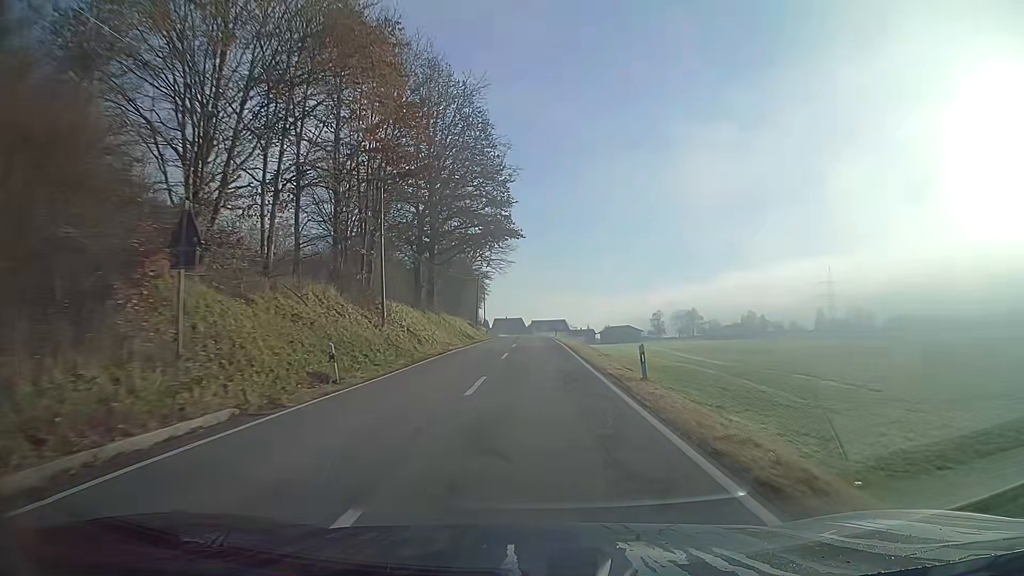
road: secondary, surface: asphalt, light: Day
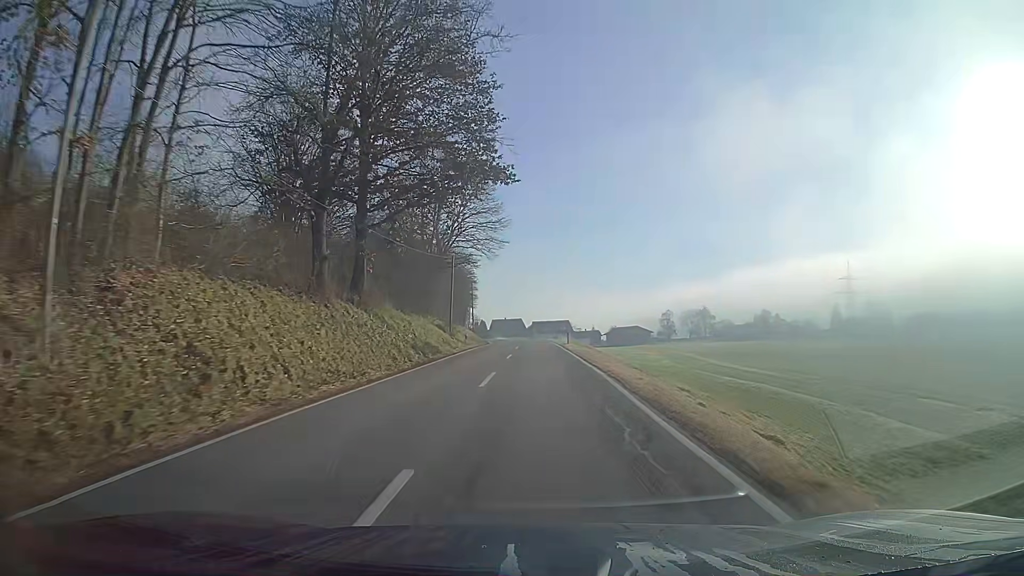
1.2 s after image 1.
(0.0, +22.5) m; 0°
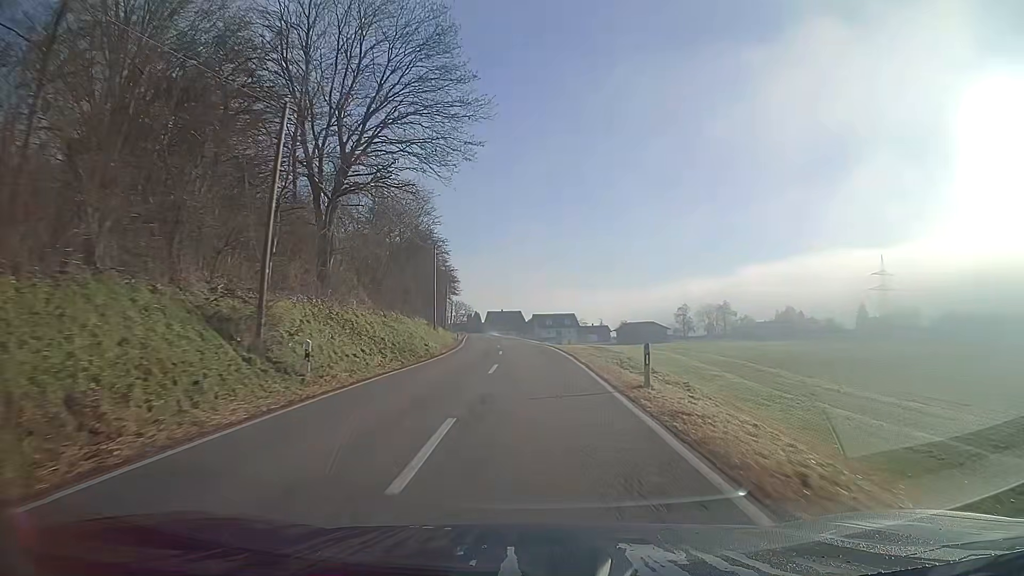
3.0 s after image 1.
(0.0, +33.5) m; 0°
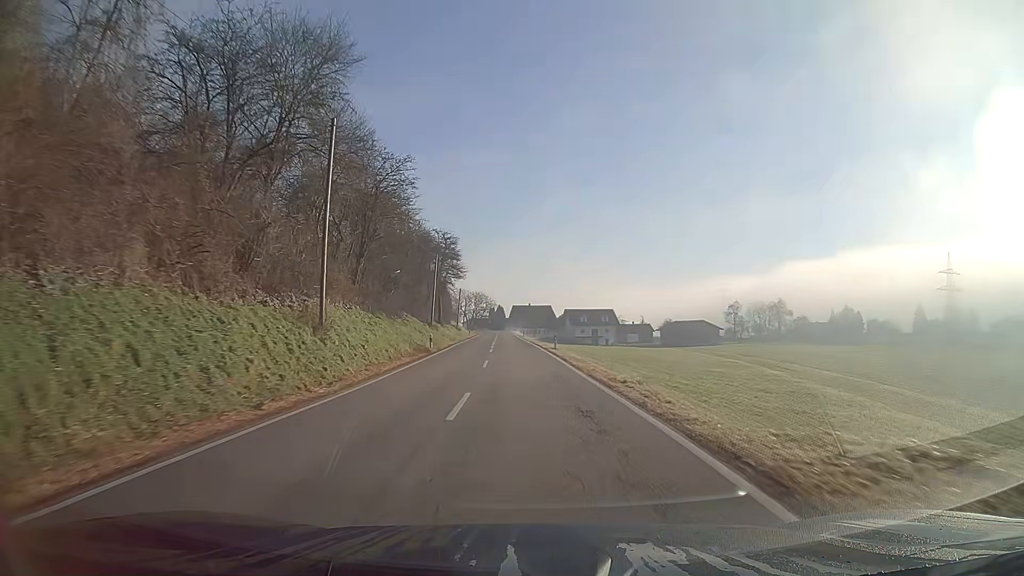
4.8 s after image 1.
(-0.7, +33.5) m; -3°
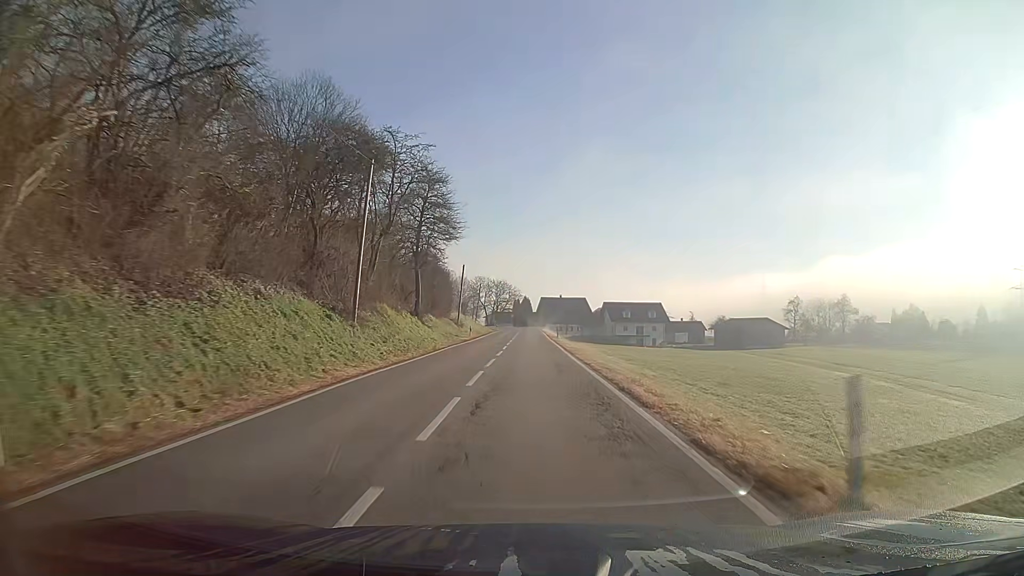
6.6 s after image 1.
(-0.8, +33.7) m; -2°
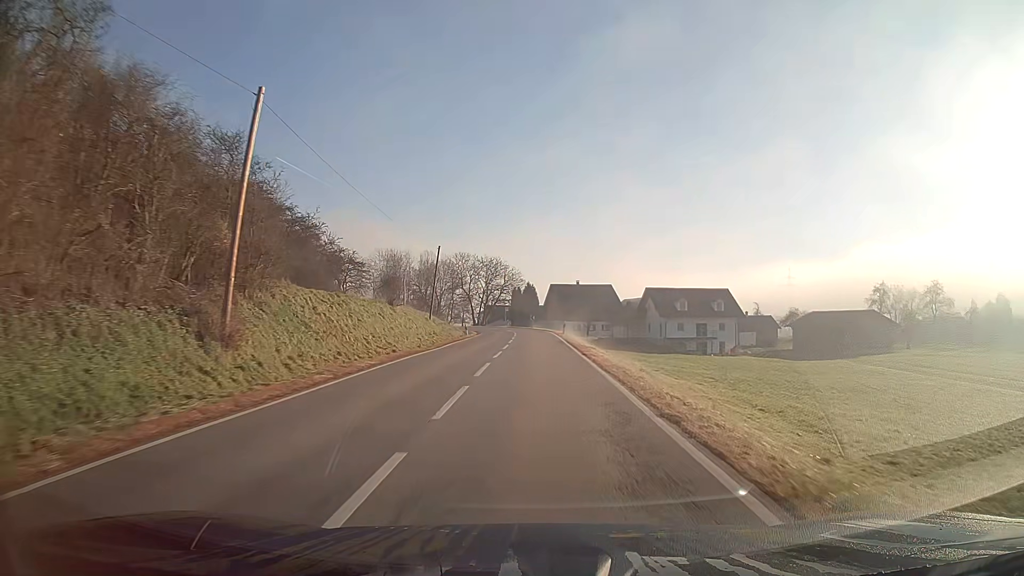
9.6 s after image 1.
(-0.2, +54.5) m; 0°
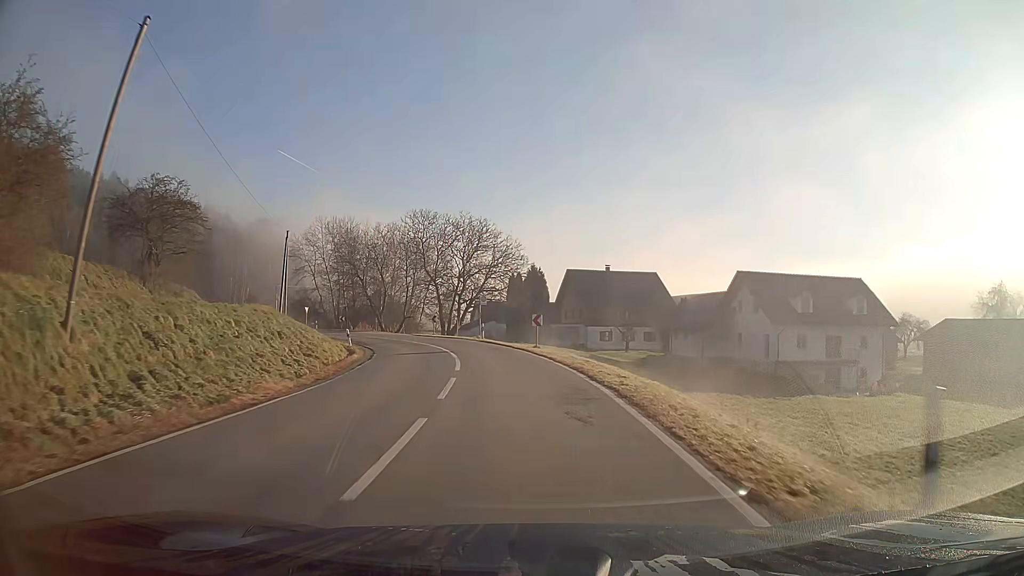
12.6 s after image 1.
(-0.2, +46.8) m; -2°
